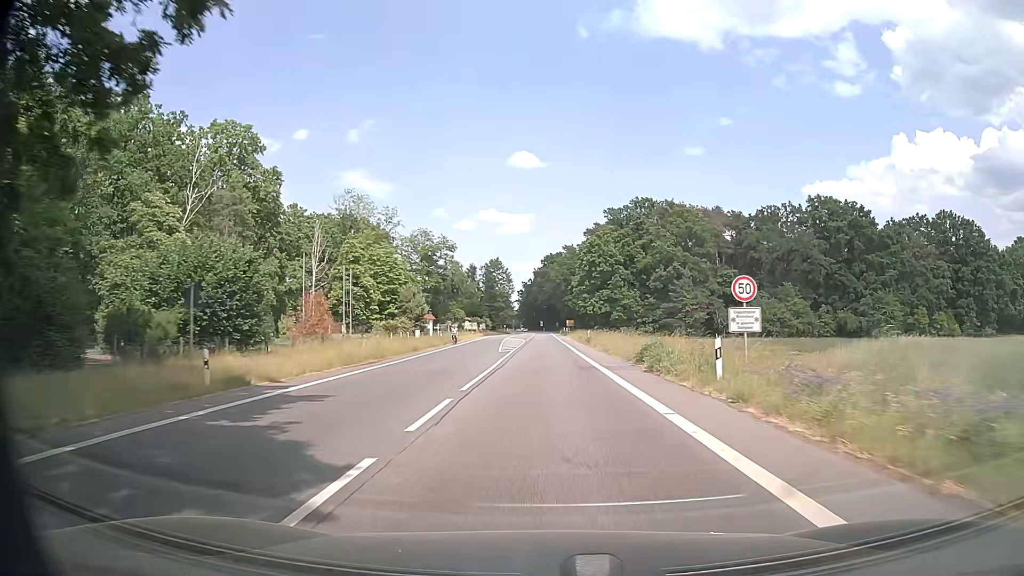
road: secondary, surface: asphalt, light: Day
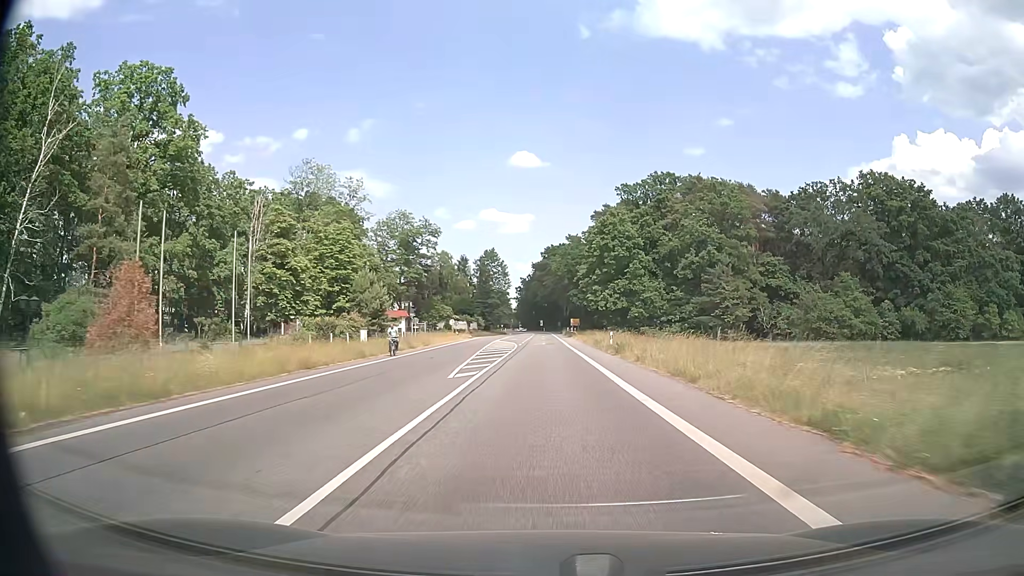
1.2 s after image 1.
(+0.1, +21.0) m; 0°
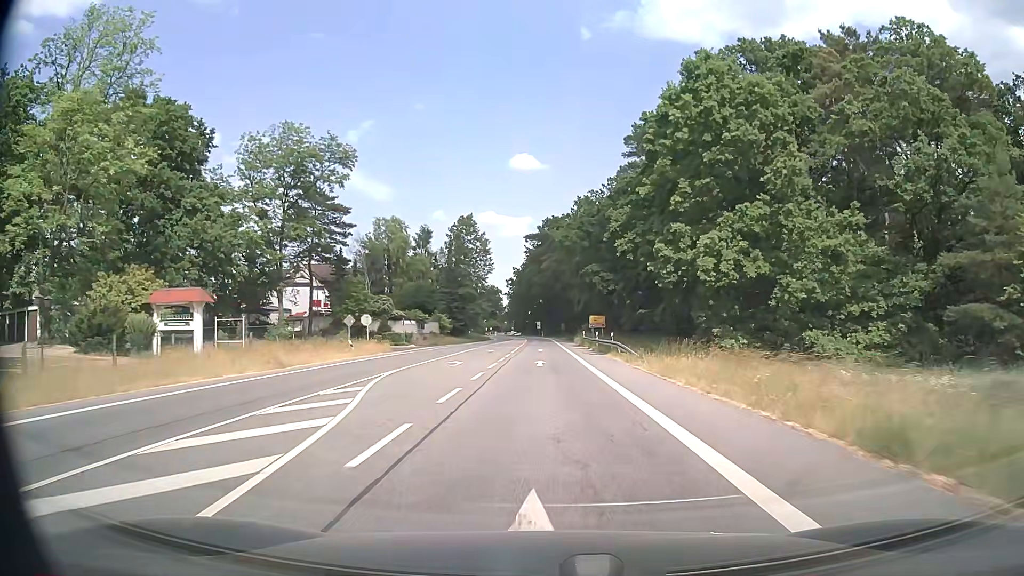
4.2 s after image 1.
(+0.1, +51.9) m; 0°
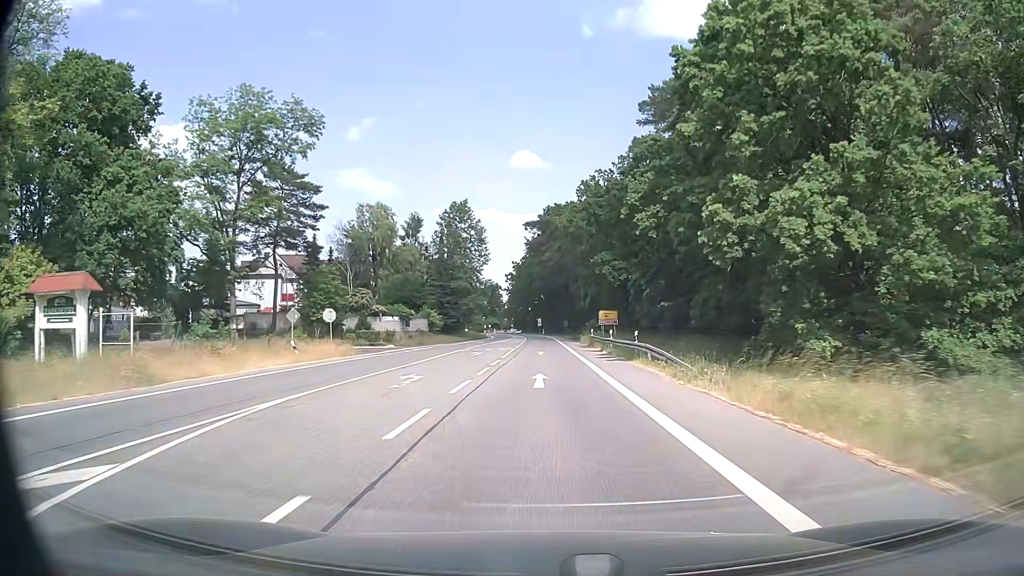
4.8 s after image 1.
(0.0, +10.2) m; 0°
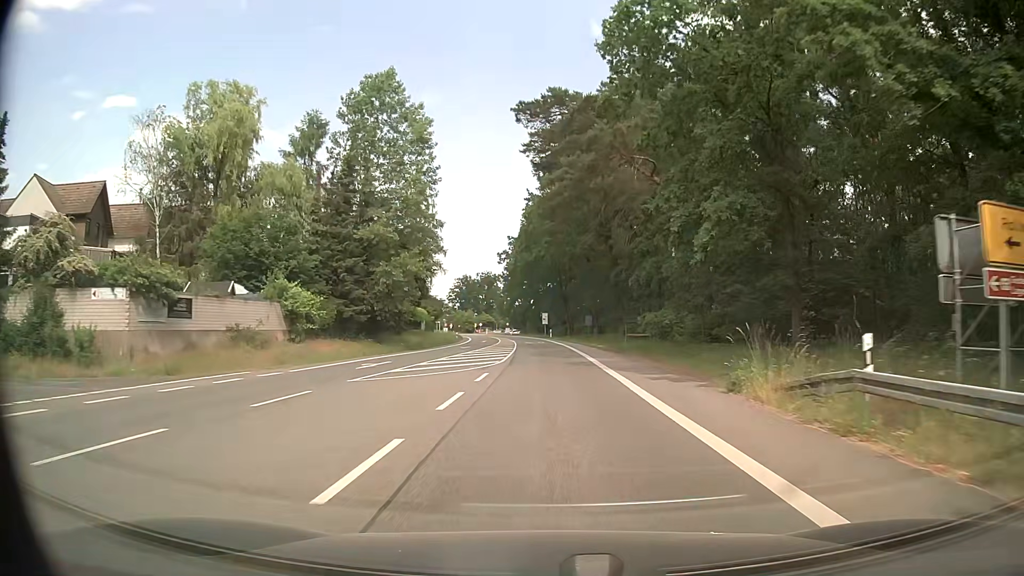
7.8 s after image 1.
(-0.3, +50.1) m; 0°
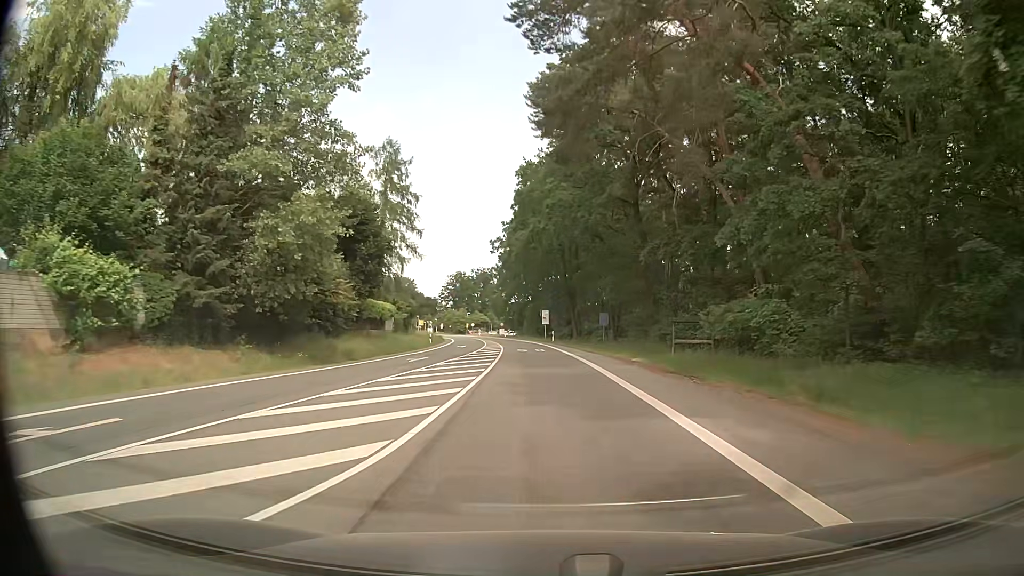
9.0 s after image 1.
(-0.1, +19.5) m; 0°
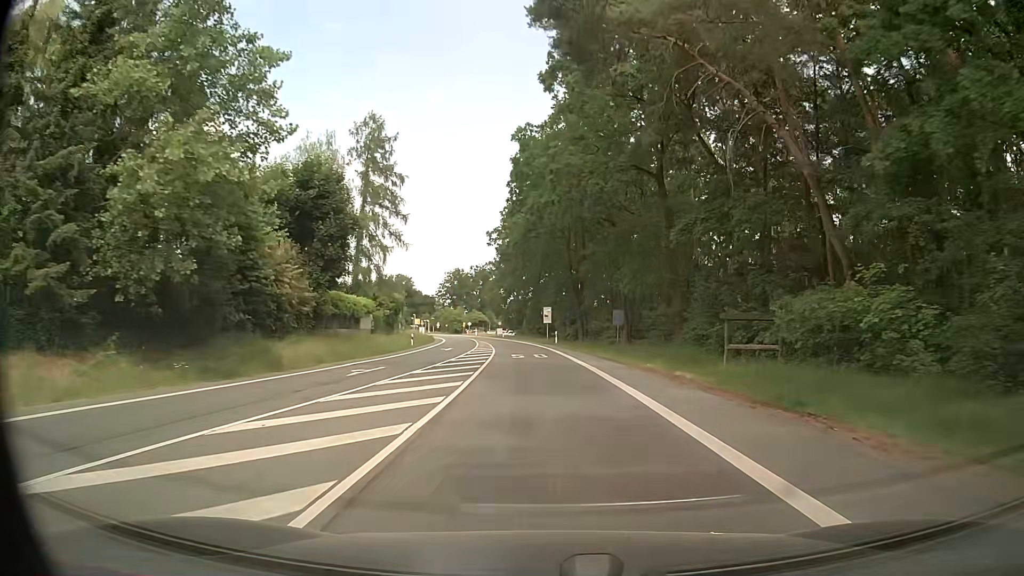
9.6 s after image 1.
(0.0, +9.6) m; 0°
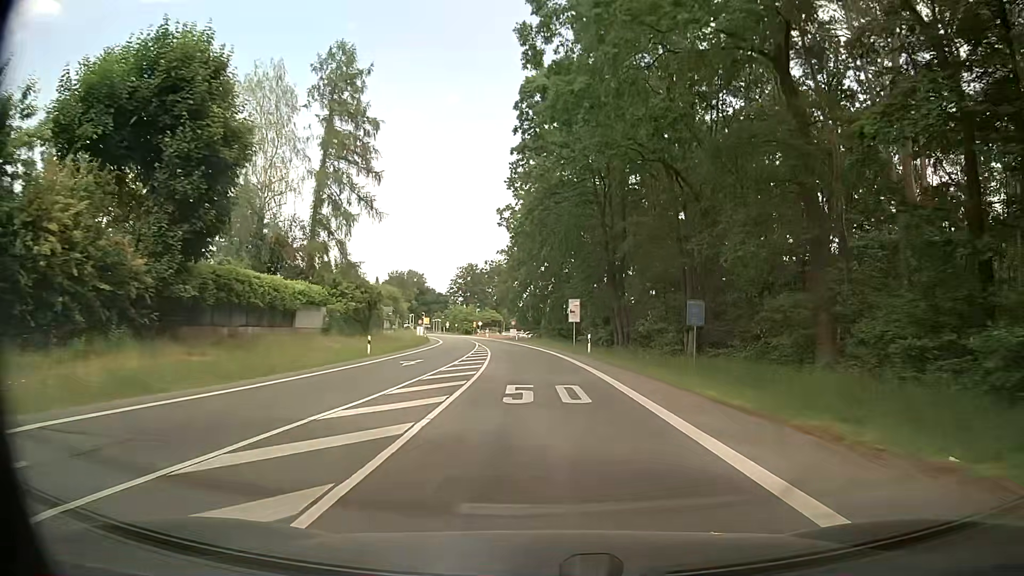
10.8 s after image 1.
(-0.3, +19.1) m; -2°
(0, +10) (0, +20) (-1, +30) (-1, +40) (-2, +50) (-3, +60) (-4, +70) (-5, +80) (-7, +90) (-9, +99) m
